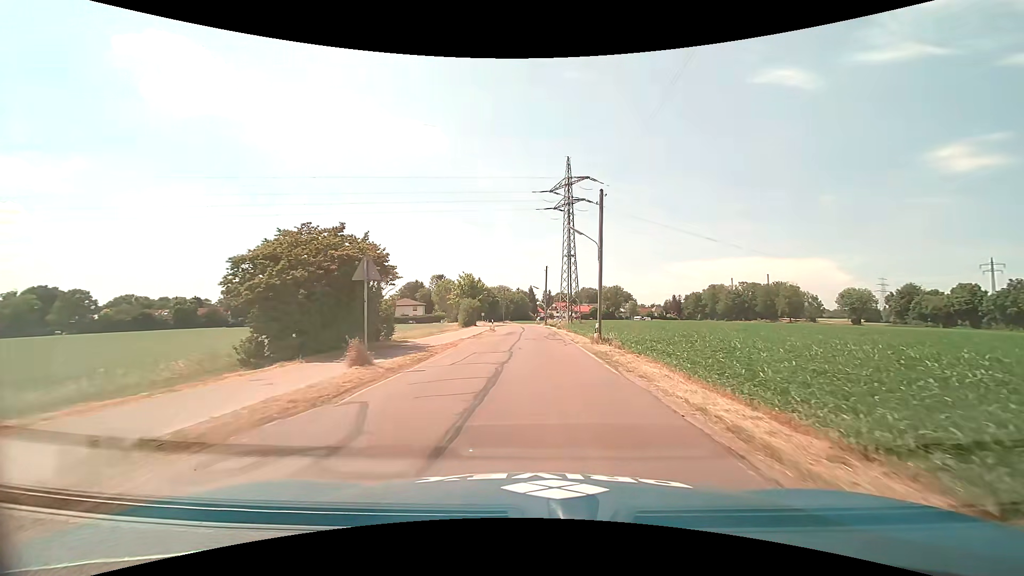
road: tertiary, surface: asphalt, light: Day
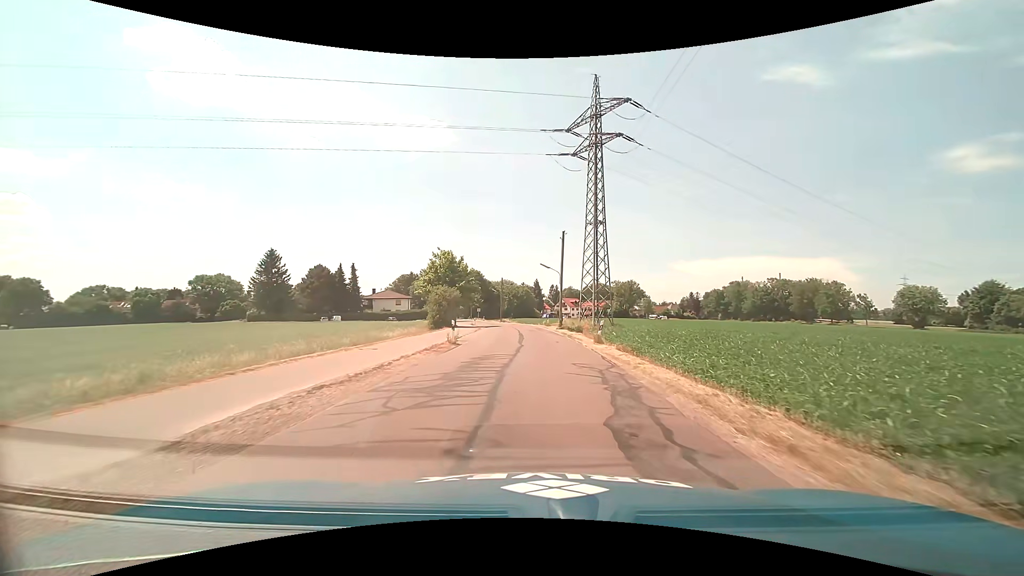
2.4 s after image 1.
(-0.1, +27.6) m; 0°
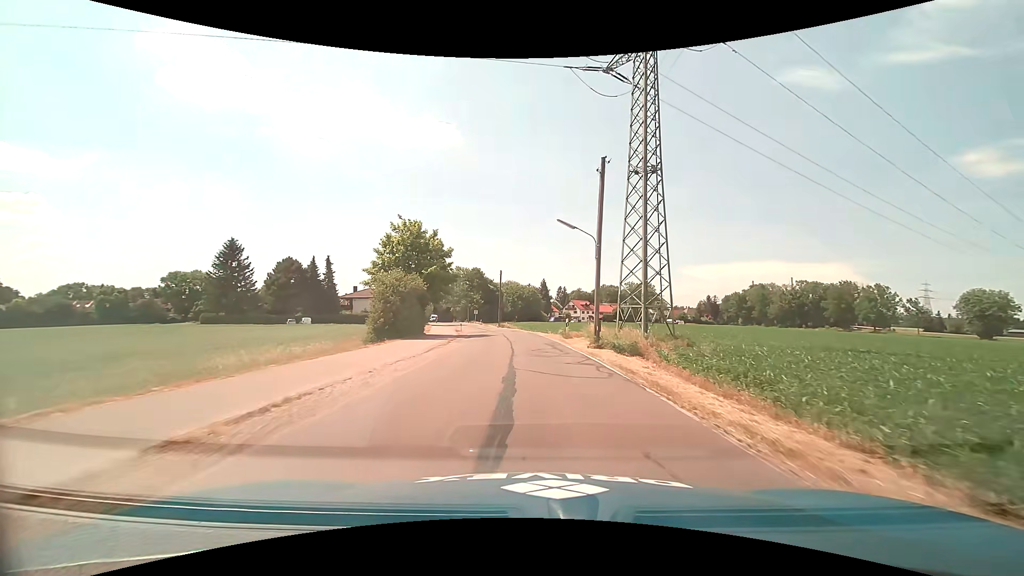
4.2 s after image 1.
(-0.2, +20.7) m; -1°
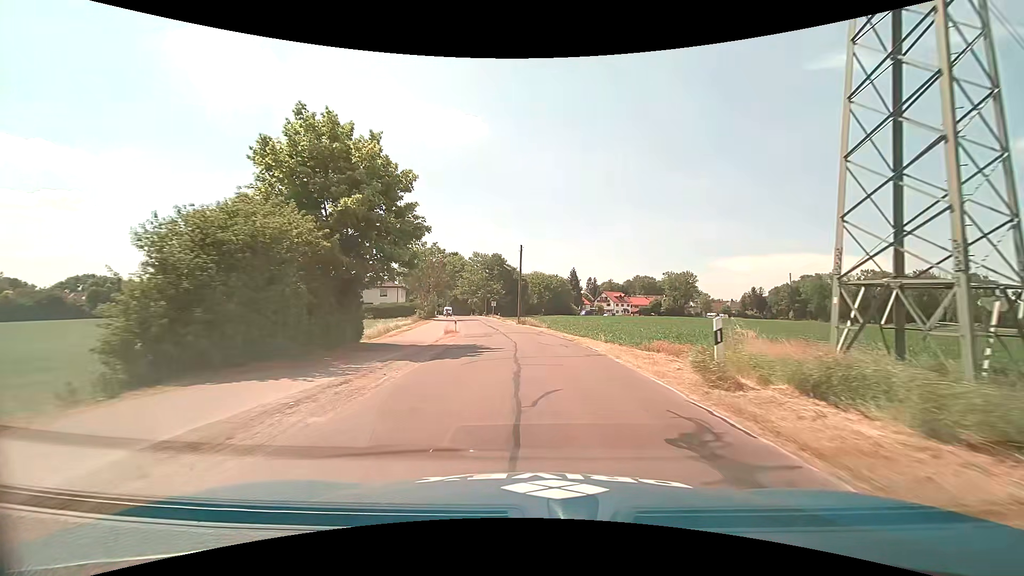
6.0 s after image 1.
(-0.6, +21.0) m; -3°
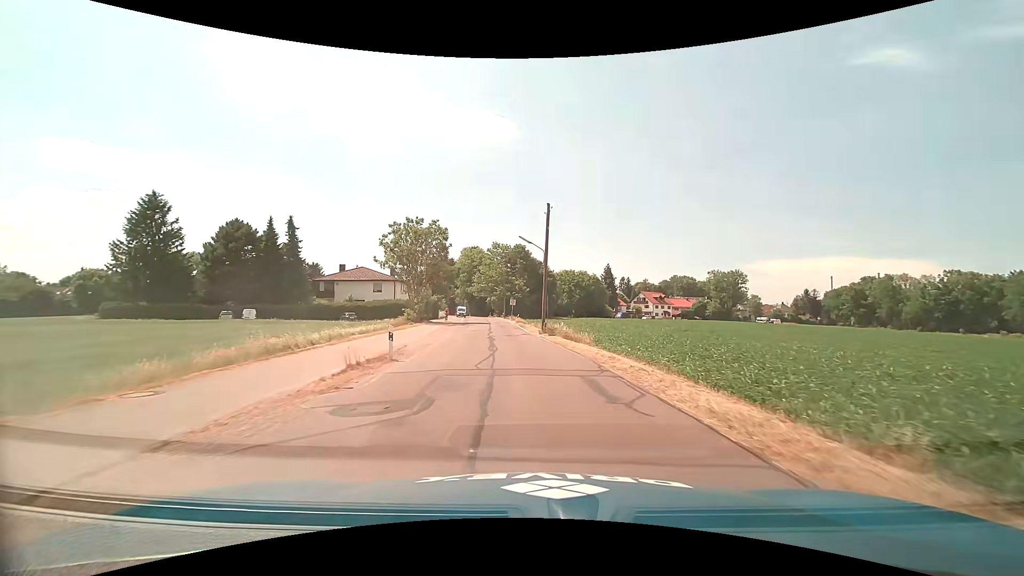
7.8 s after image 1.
(-0.3, +21.0) m; -3°
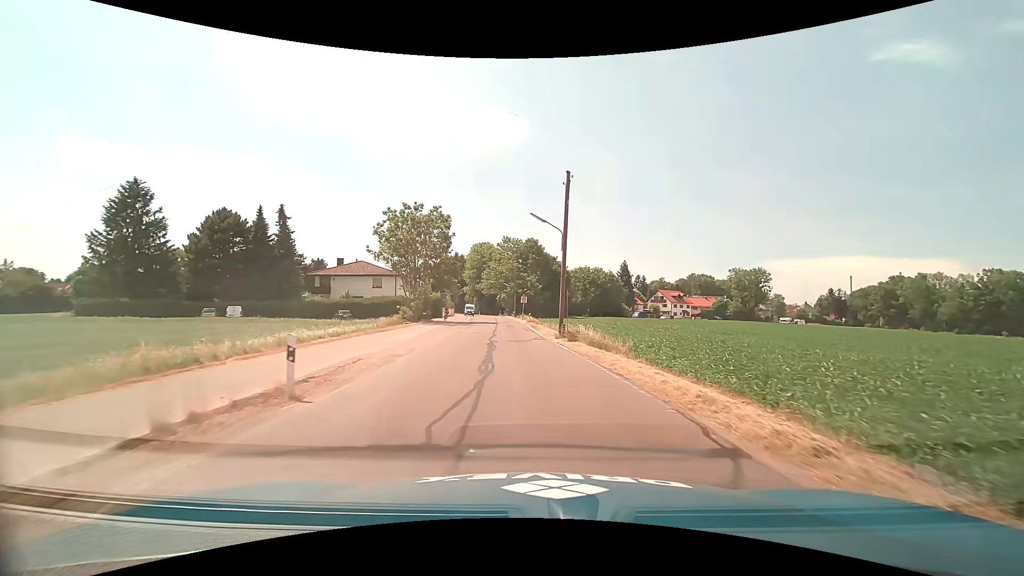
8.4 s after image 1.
(-0.1, +7.0) m; -1°
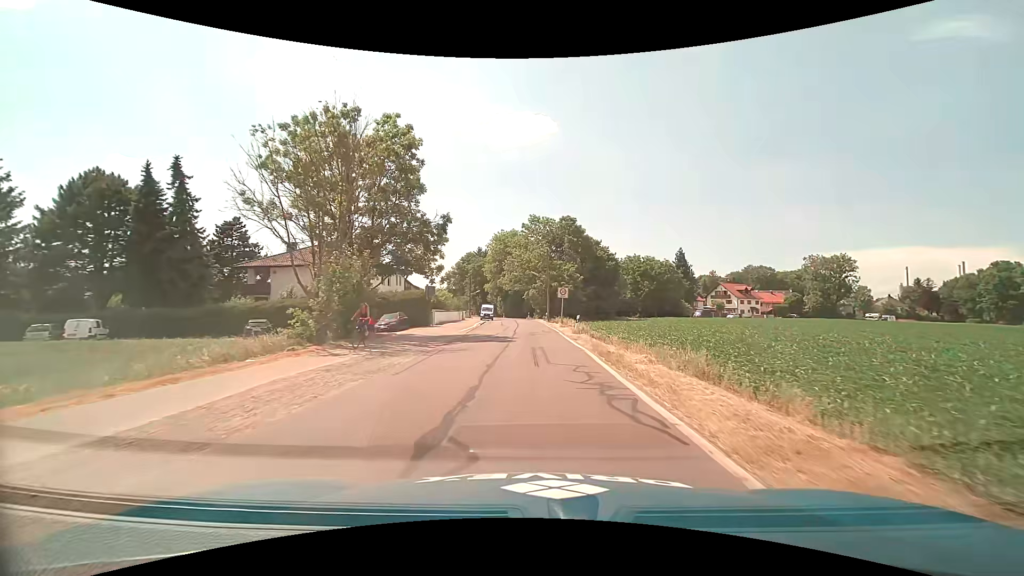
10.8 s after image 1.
(-1.0, +26.9) m; -4°
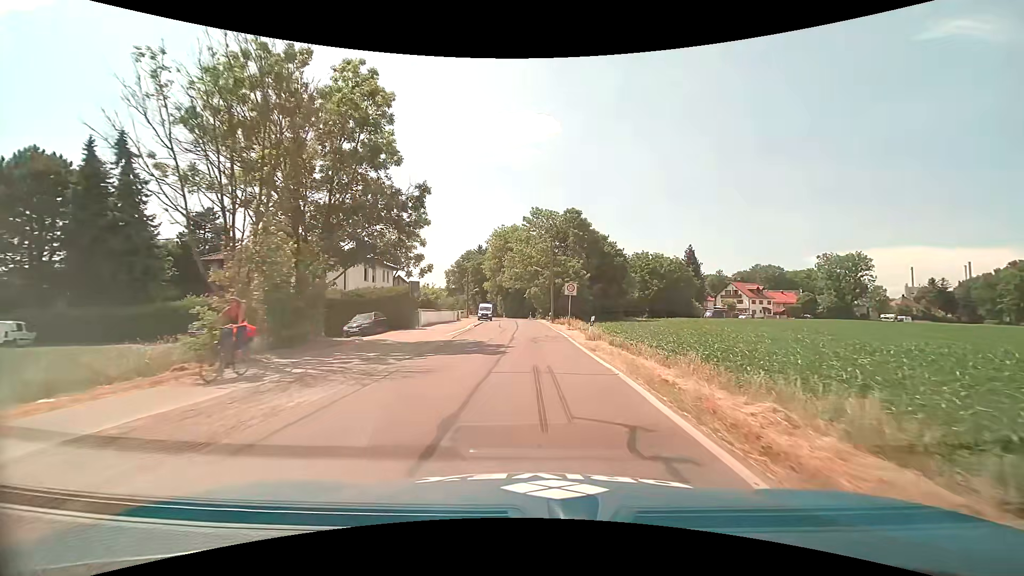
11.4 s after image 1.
(0.0, +6.2) m; 0°
(0, +10) (0, +20) (0, +30) (-1, +40) (-1, +50) (-1, +60) (-2, +70) (-3, +80) (-5, +90) (-8, +99) m
